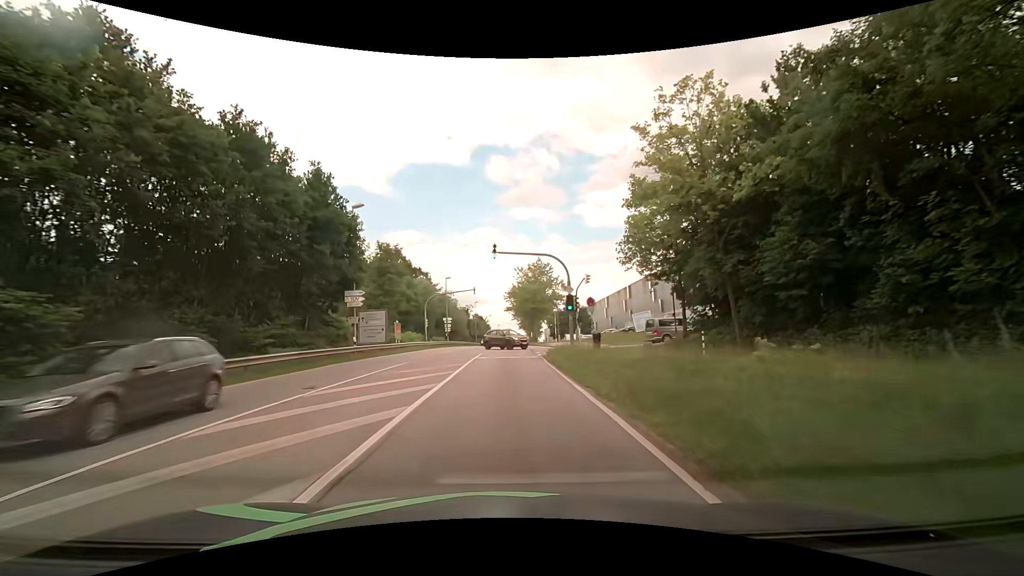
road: secondary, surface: asphalt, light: Day
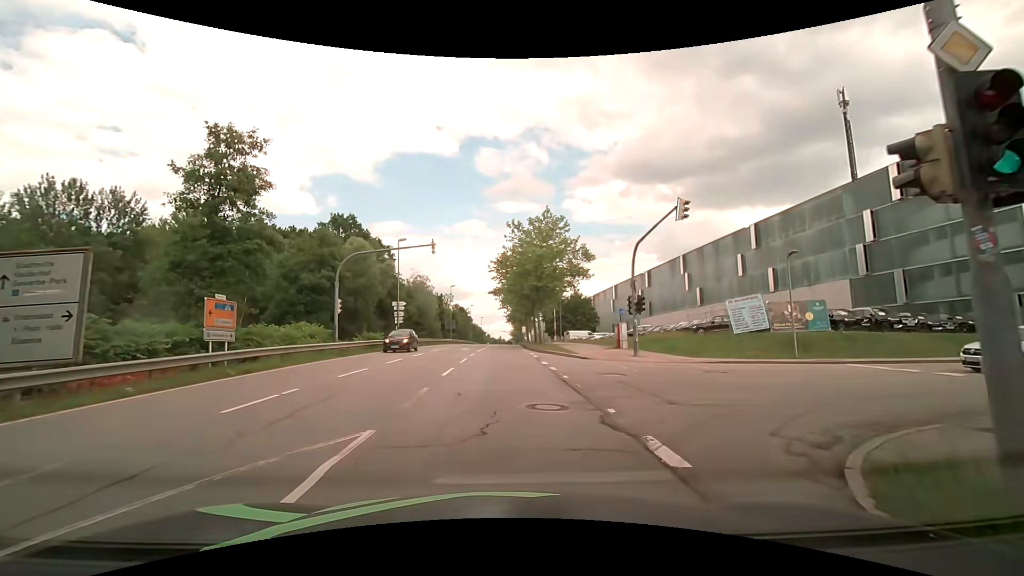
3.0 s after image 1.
(-0.2, +25.5) m; +1°
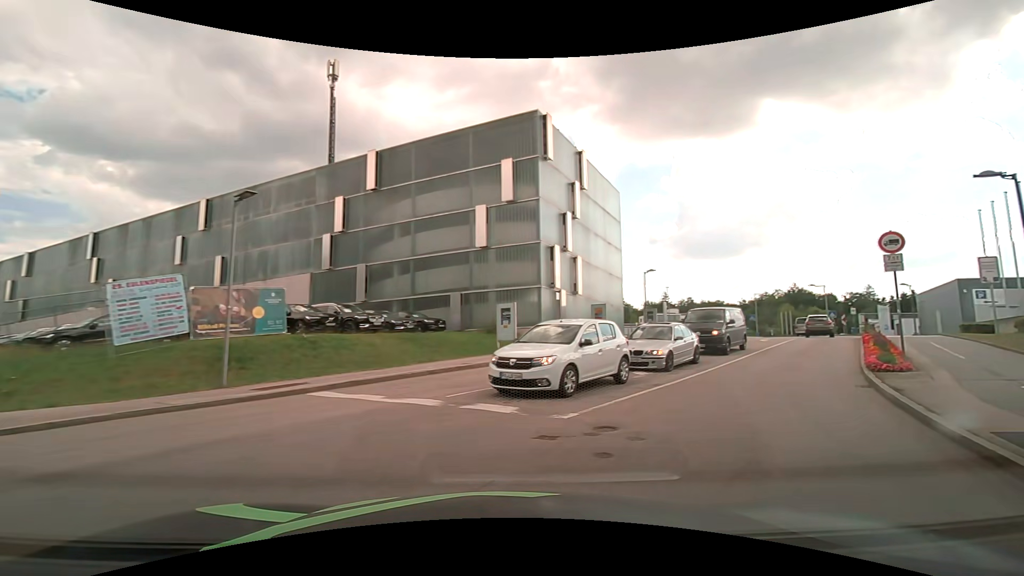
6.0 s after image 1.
(+5.1, +11.6) m; +56°
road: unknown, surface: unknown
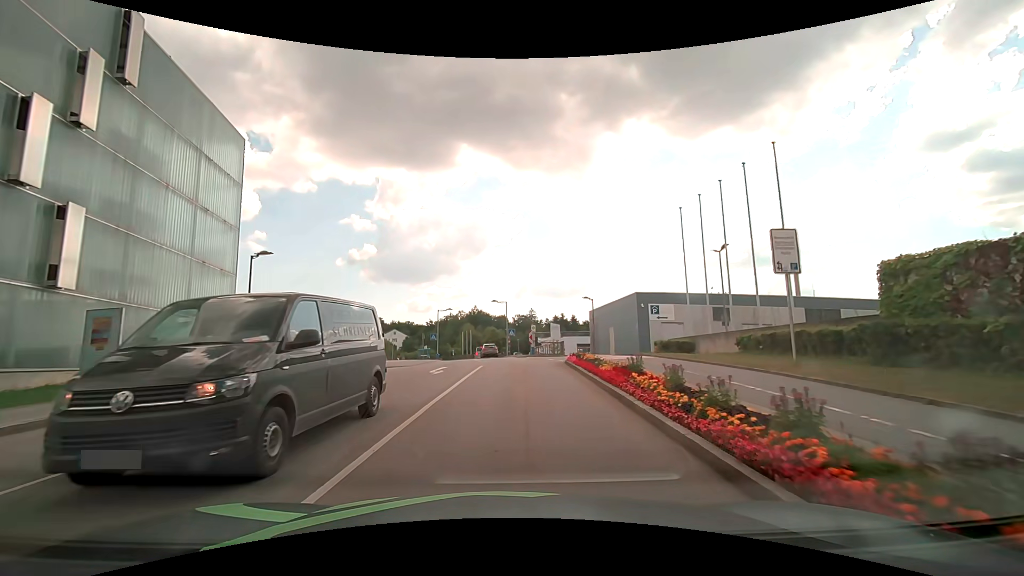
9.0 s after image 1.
(+7.4, +15.0) m; +36°
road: residential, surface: asphalt
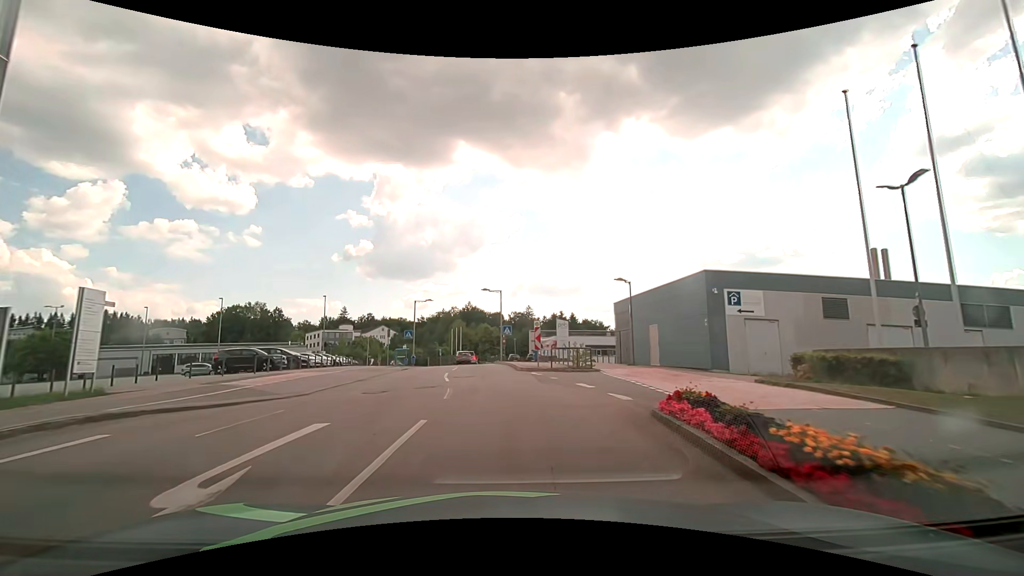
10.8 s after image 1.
(+0.1, +14.2) m; 0°
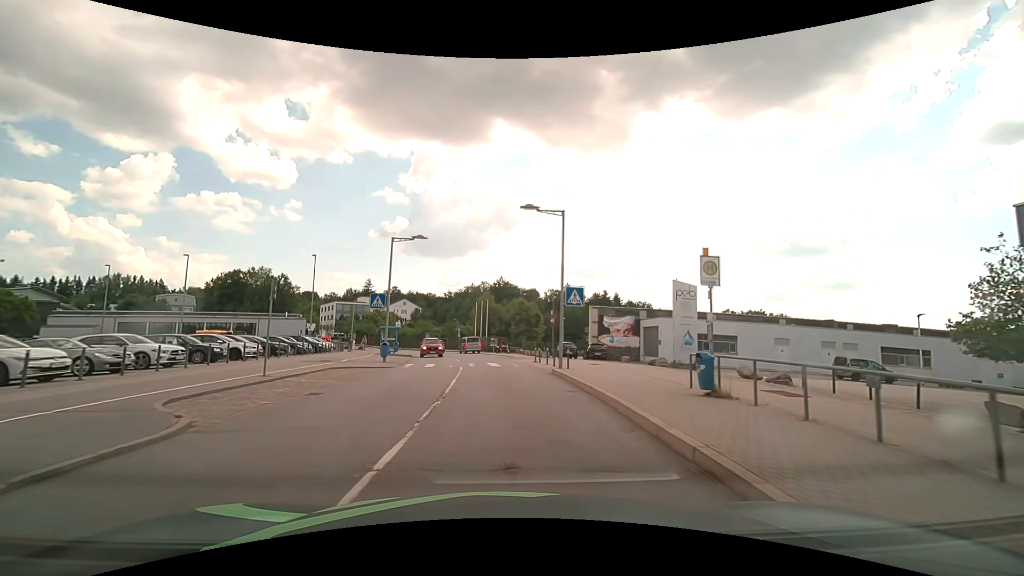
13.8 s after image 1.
(-1.3, +26.7) m; -3°
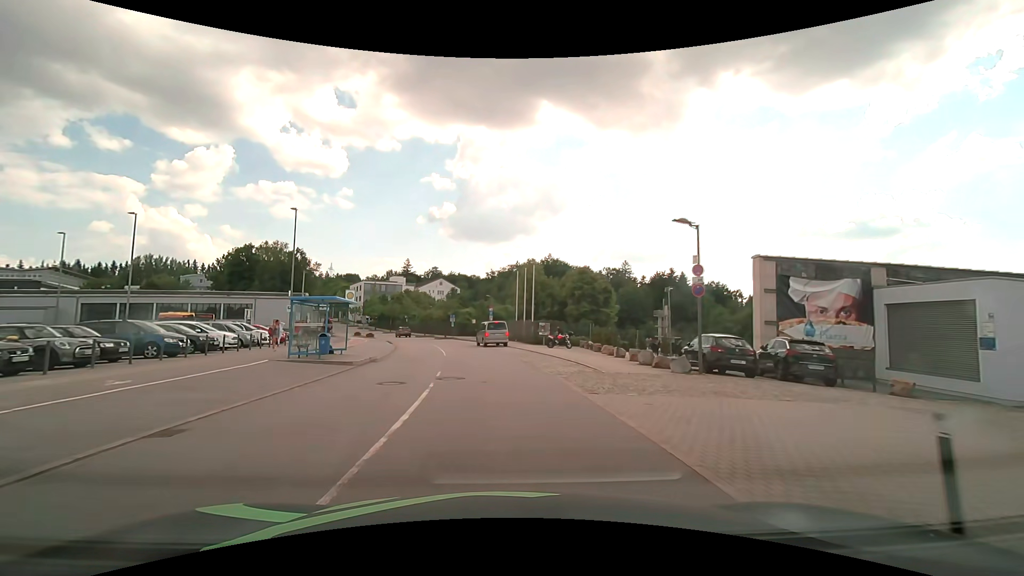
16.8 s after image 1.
(-0.8, +25.5) m; -6°
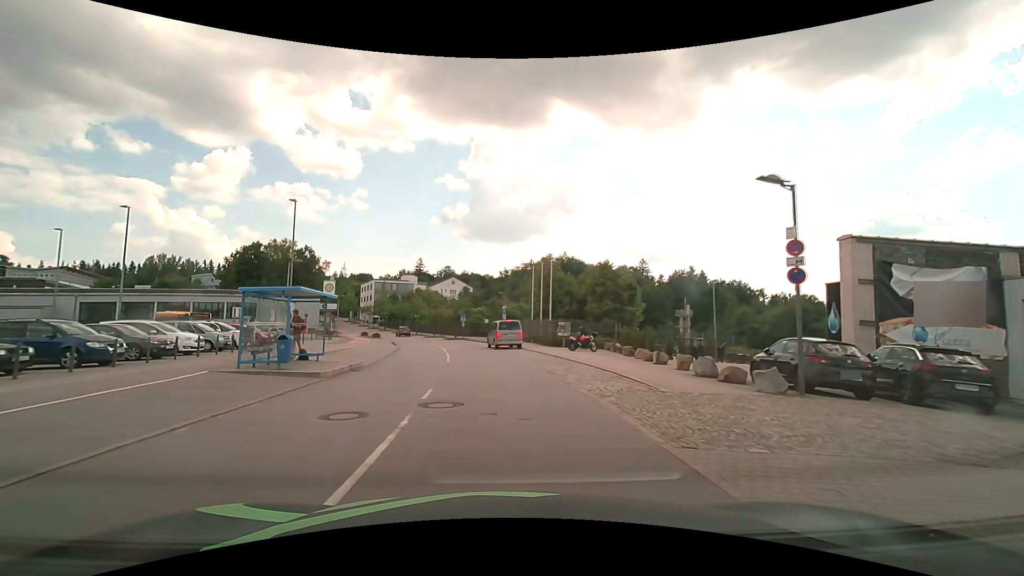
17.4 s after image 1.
(0.0, +4.8) m; -1°
(0, +10) (-1, +20) (-2, +30) (-4, +40) (-6, +50) (-8, +59) (-11, +69) (-15, +78) (-19, +87) (-23, +97) m
